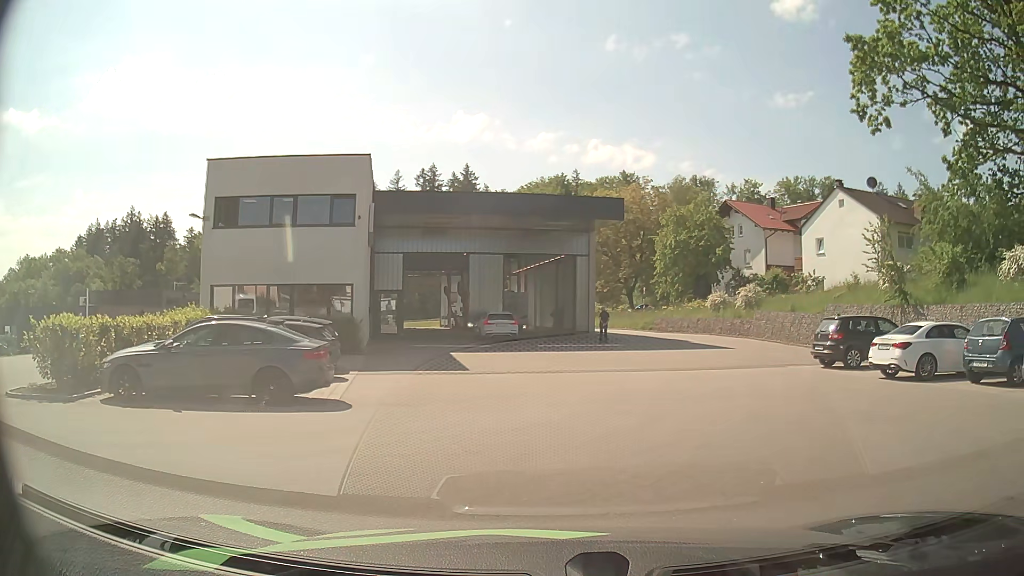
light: Day
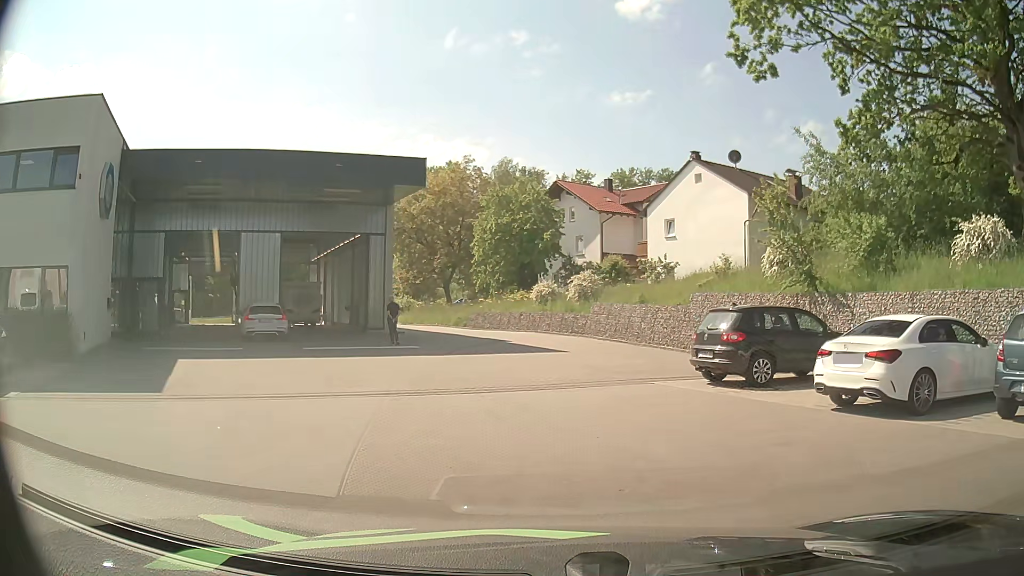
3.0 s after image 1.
(+1.3, +7.8) m; +13°
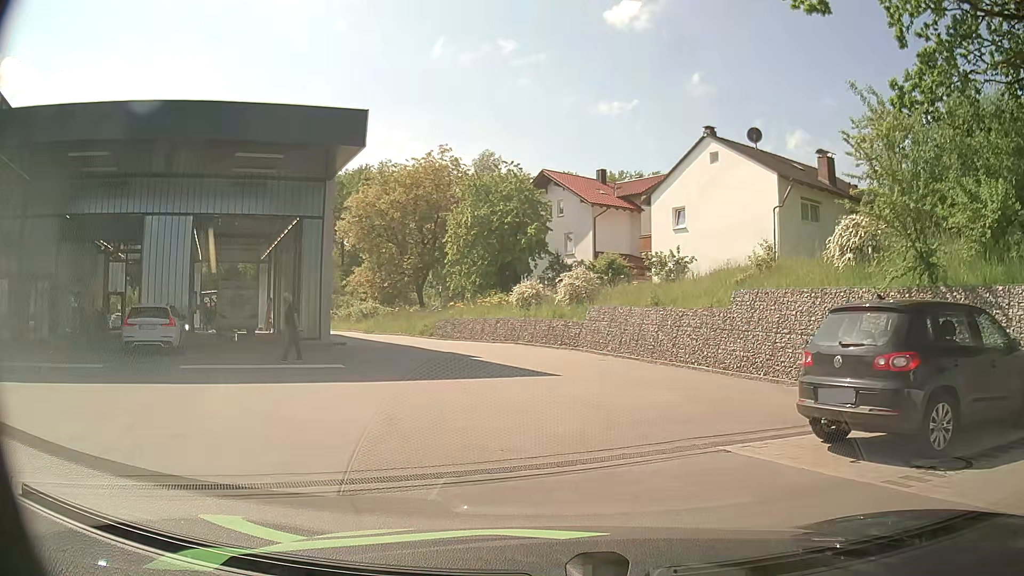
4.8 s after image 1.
(+0.1, +7.2) m; +2°
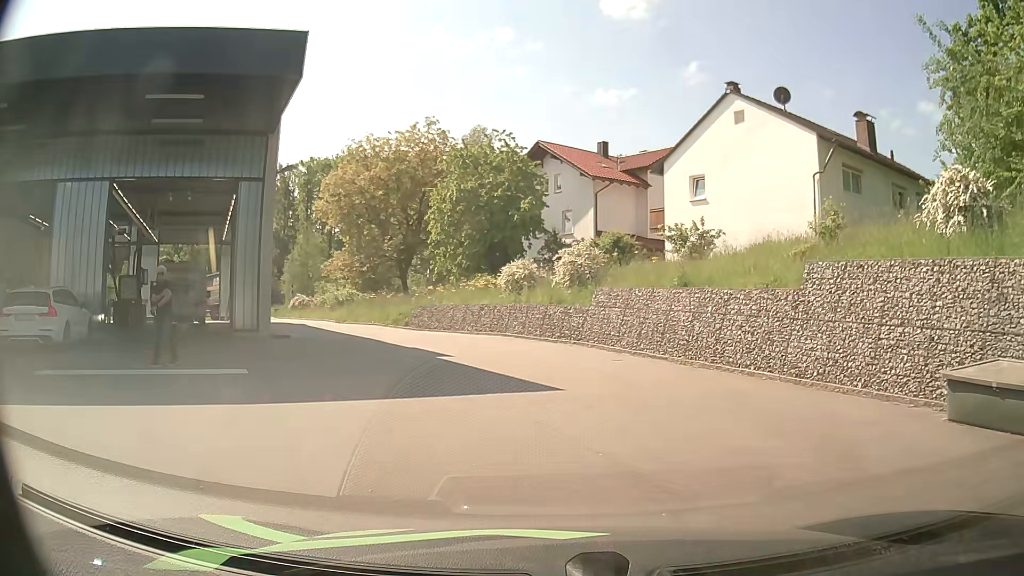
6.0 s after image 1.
(0.0, +5.2) m; 0°
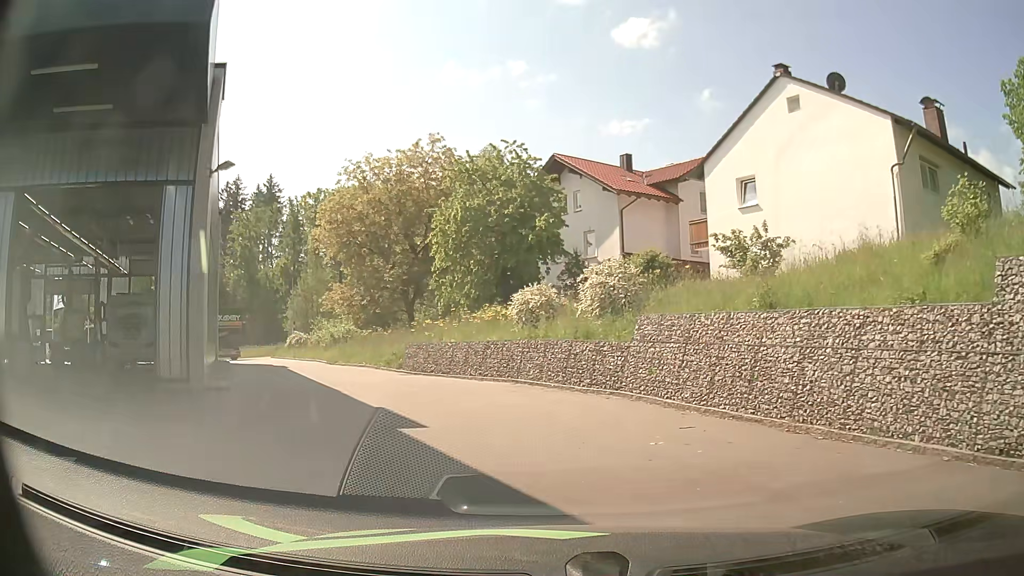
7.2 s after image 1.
(0.0, +5.3) m; -1°
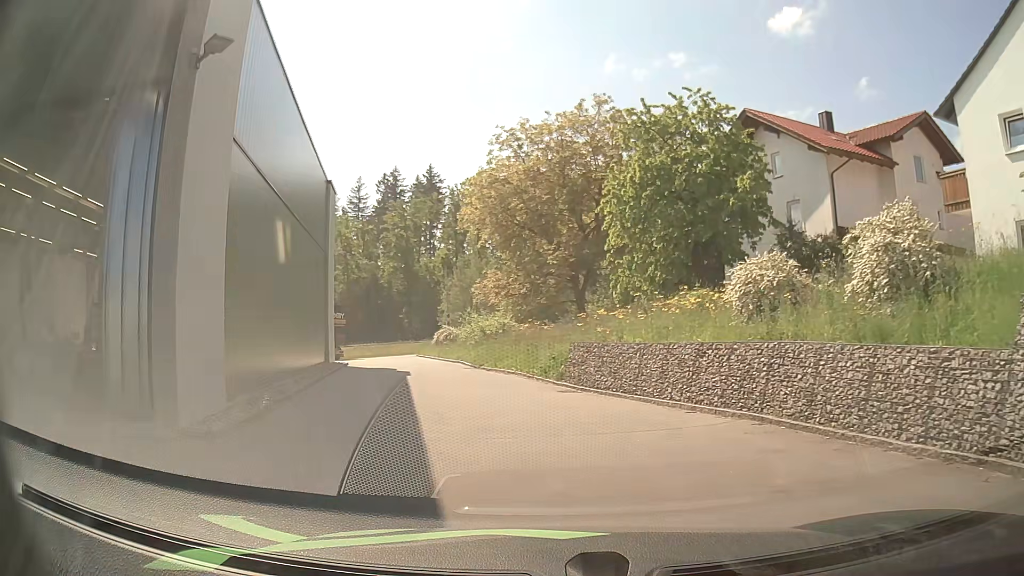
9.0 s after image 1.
(-0.9, +7.3) m; -16°
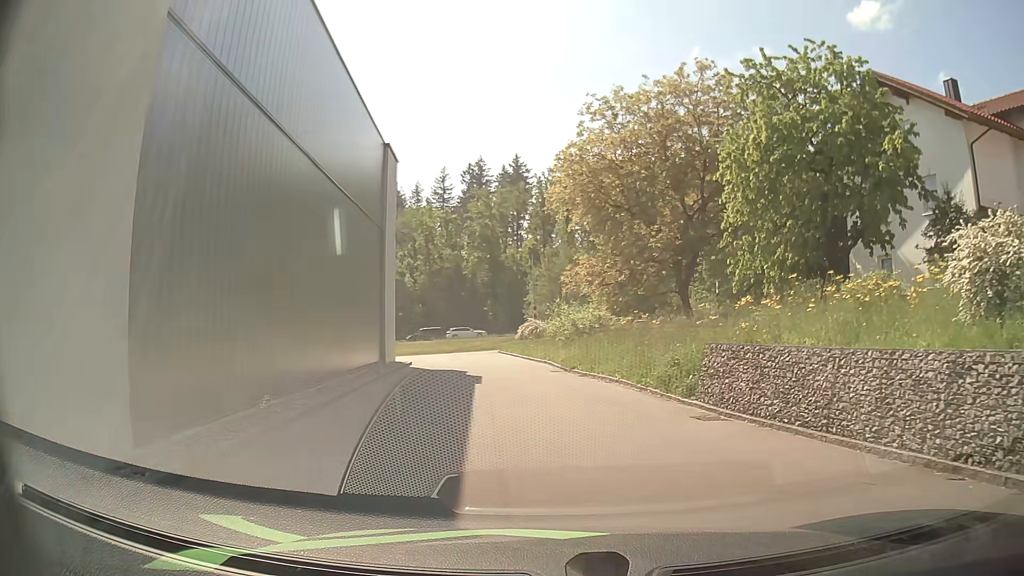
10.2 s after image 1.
(-0.4, +5.0) m; -8°
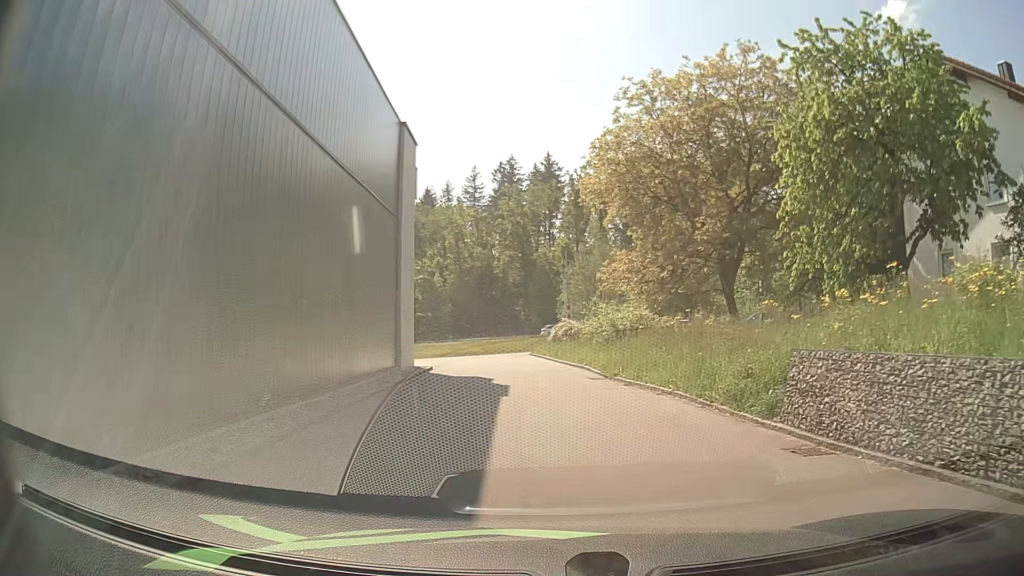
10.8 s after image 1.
(-0.1, +2.6) m; -3°
